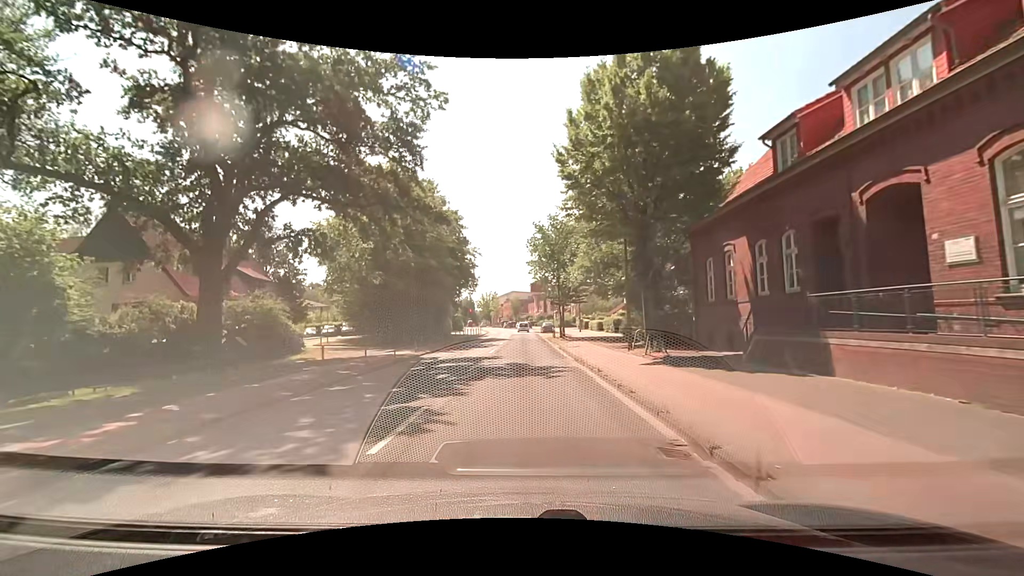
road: tertiary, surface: asphalt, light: Day
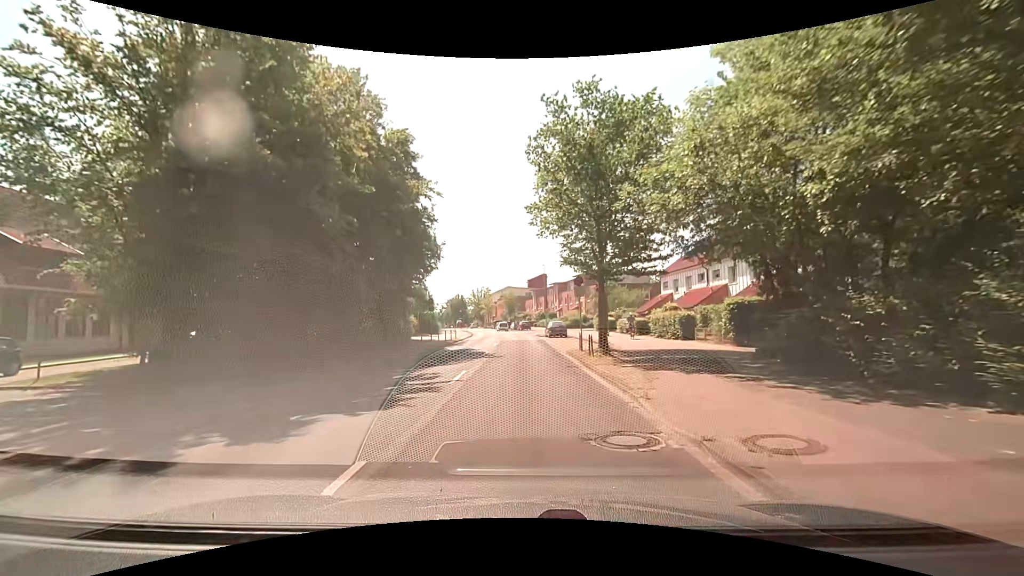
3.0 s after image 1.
(-0.2, +21.9) m; +1°
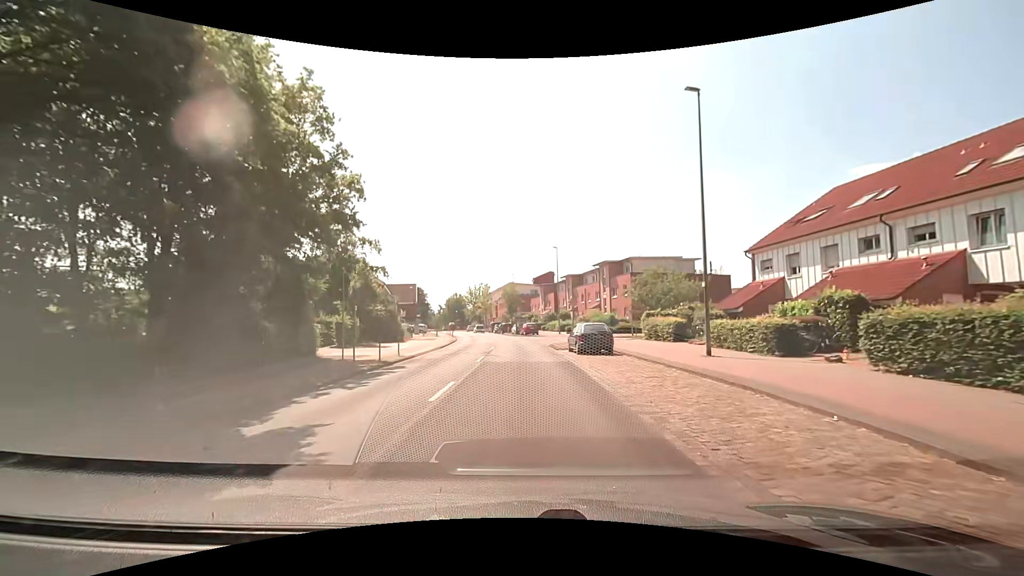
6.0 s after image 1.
(-0.4, +21.0) m; -1°
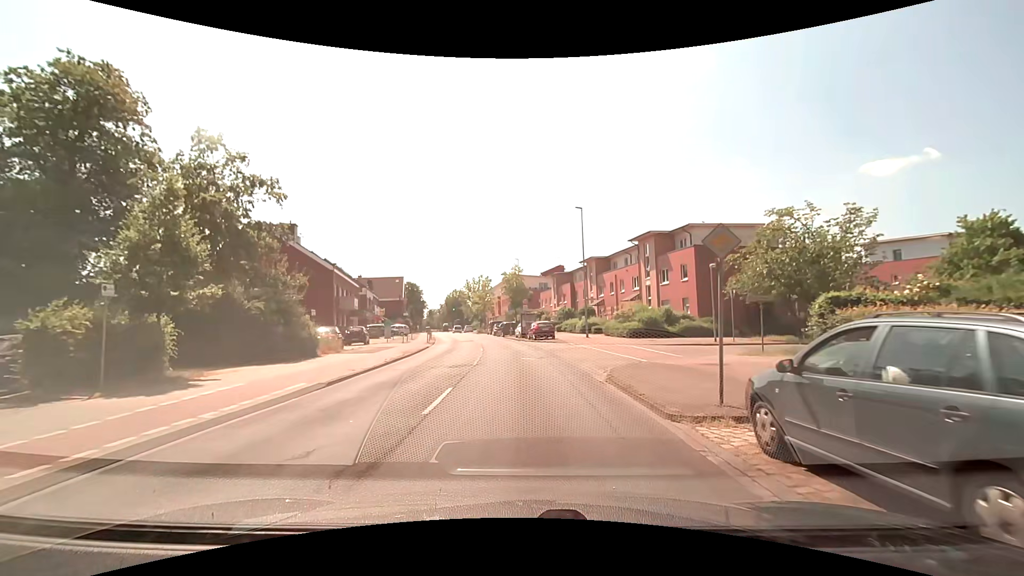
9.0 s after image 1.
(-0.3, +20.0) m; -1°
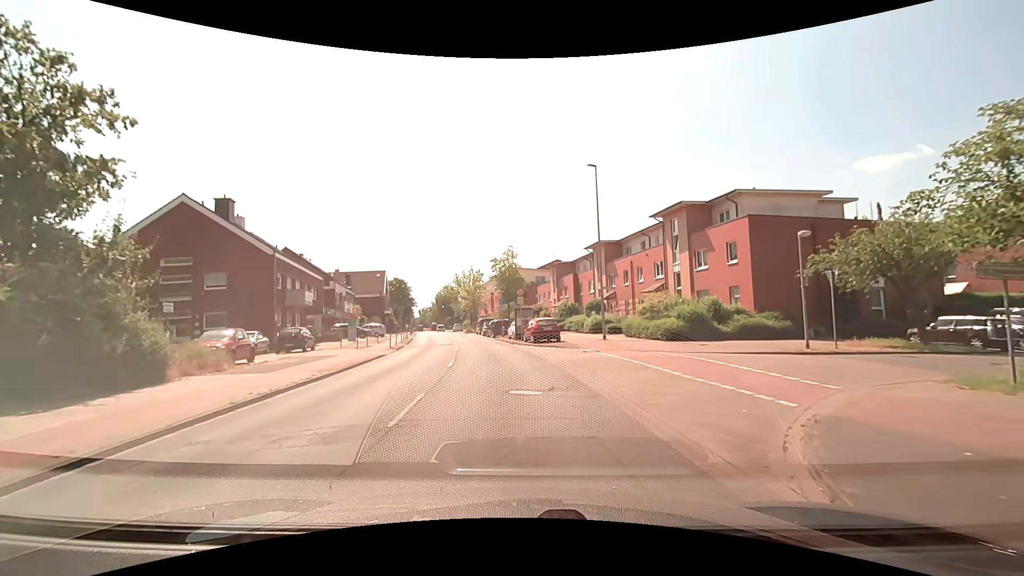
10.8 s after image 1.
(0.0, +10.1) m; -1°
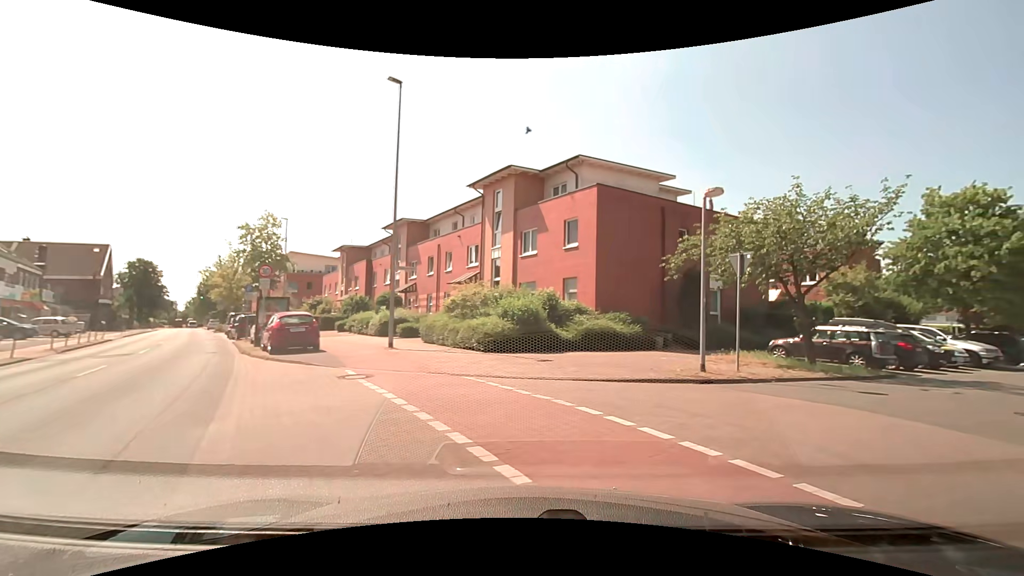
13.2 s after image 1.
(+1.3, +10.1) m; +21°
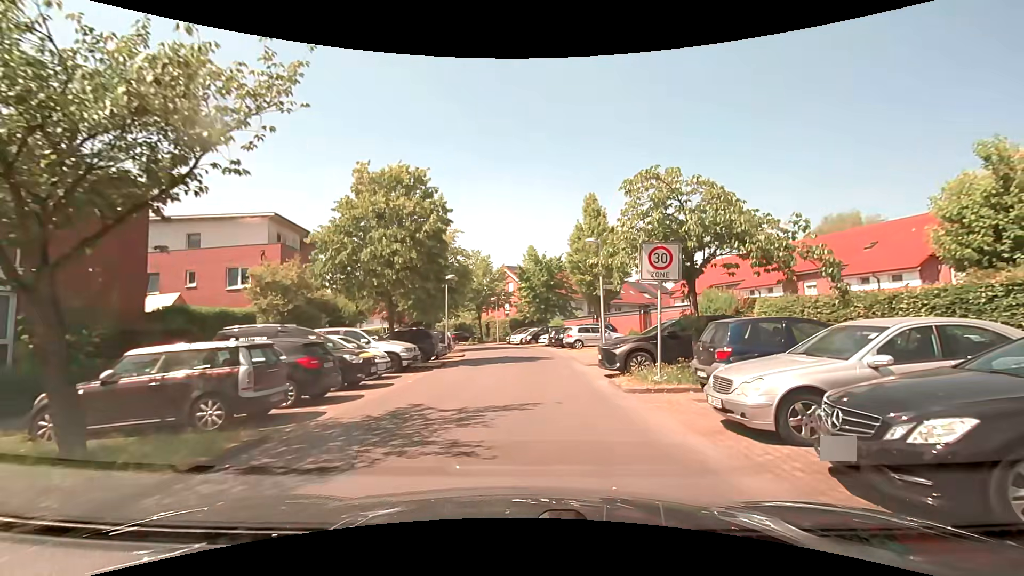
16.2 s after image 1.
(+6.1, +9.4) m; +57°
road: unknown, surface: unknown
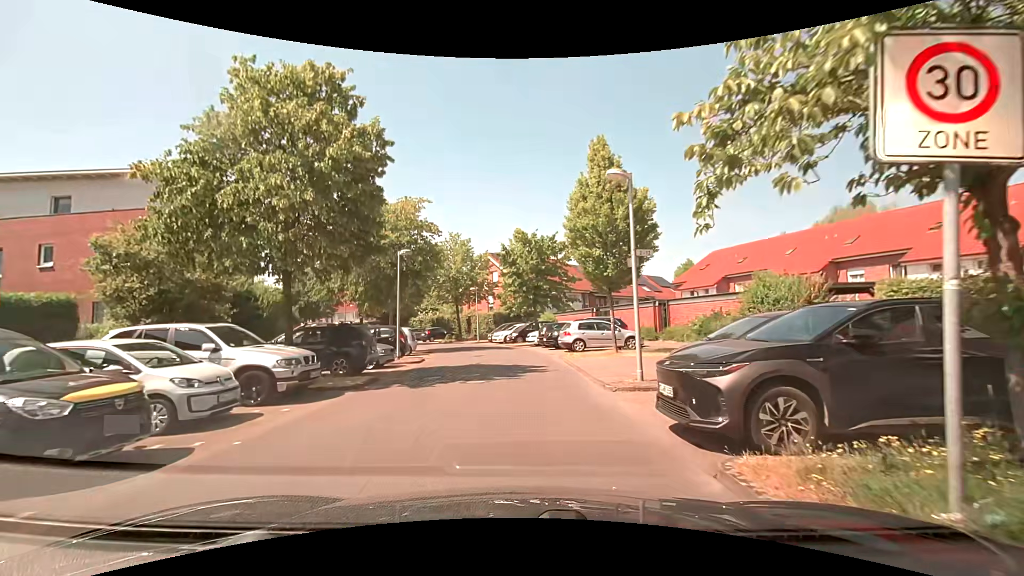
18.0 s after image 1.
(+0.2, +8.2) m; +1°
